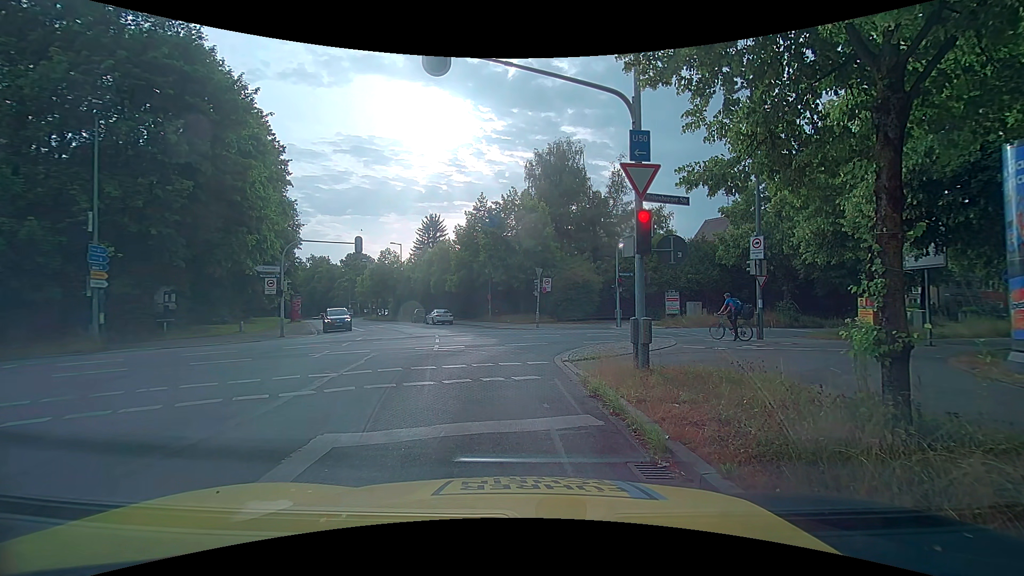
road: tertiary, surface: asphalt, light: Day
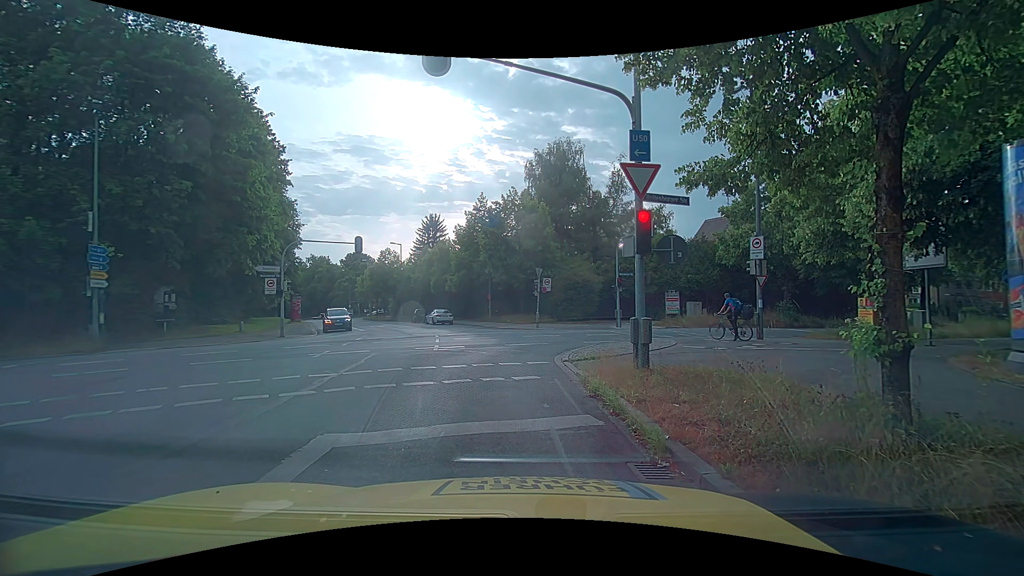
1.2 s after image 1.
(0.0, 0.0) m; 0°
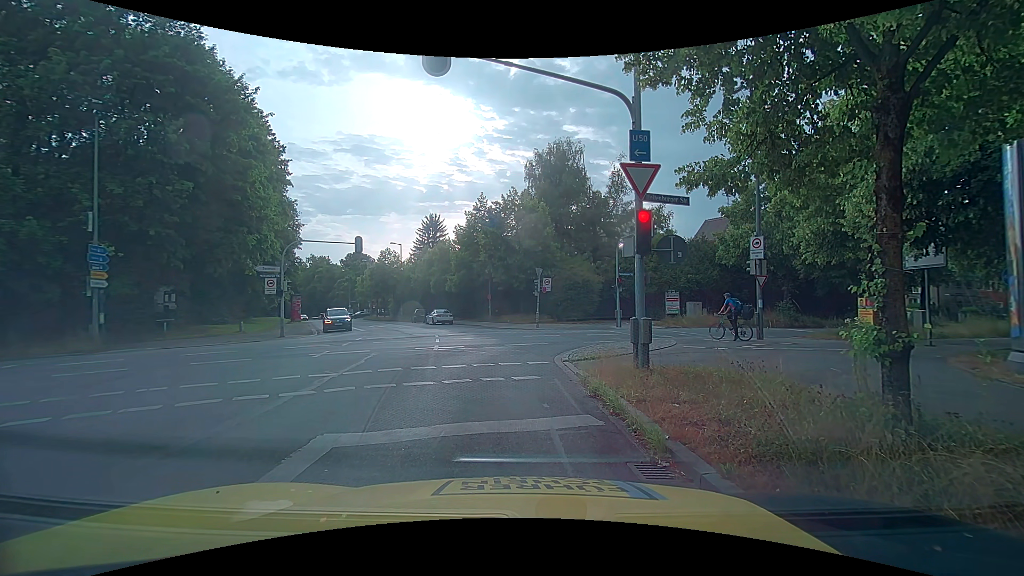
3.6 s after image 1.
(0.0, 0.0) m; 0°
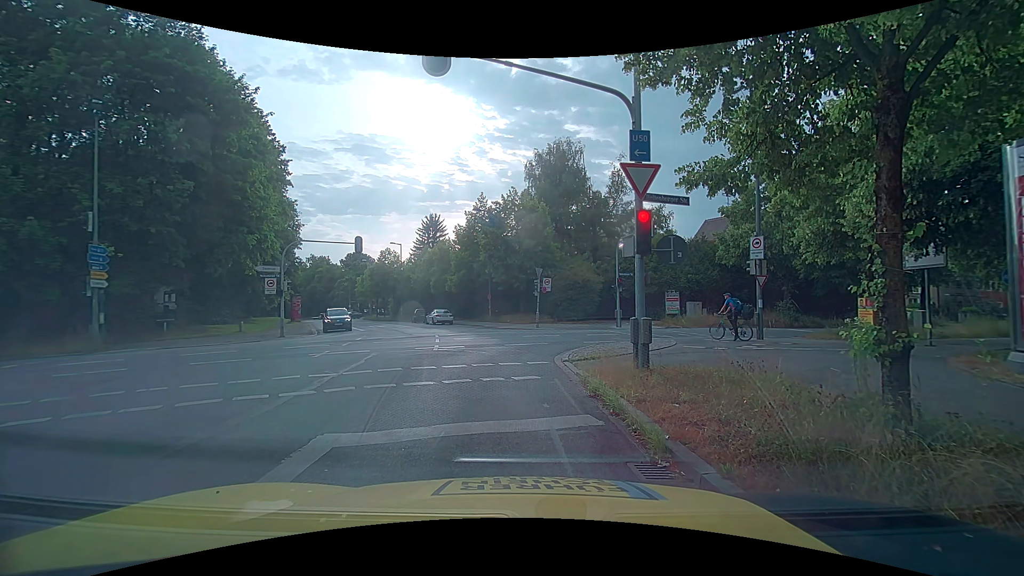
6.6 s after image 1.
(0.0, 0.0) m; 0°
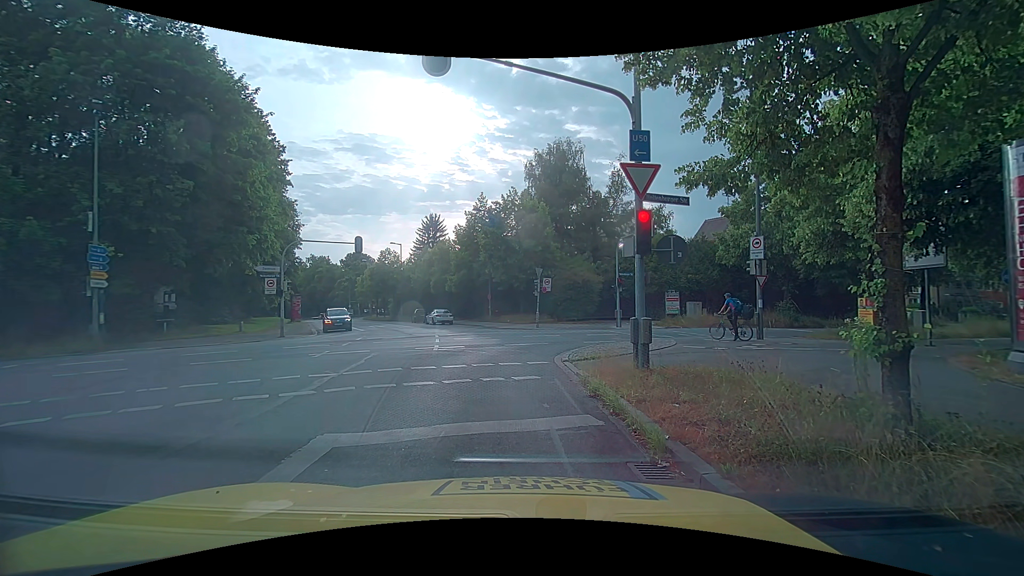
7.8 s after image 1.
(0.0, 0.0) m; 0°
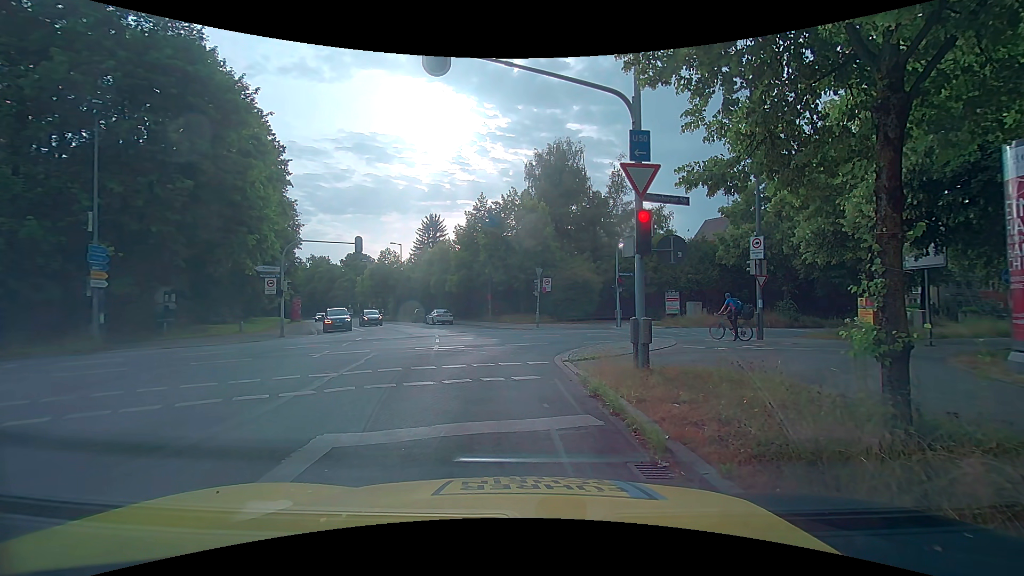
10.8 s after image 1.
(0.0, 0.0) m; 0°
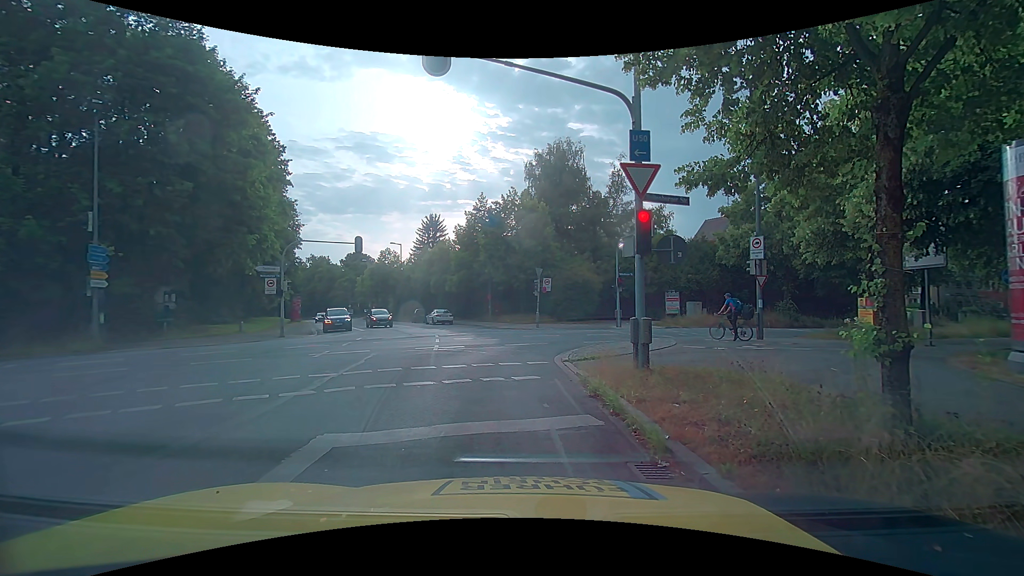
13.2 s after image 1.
(0.0, 0.0) m; 0°
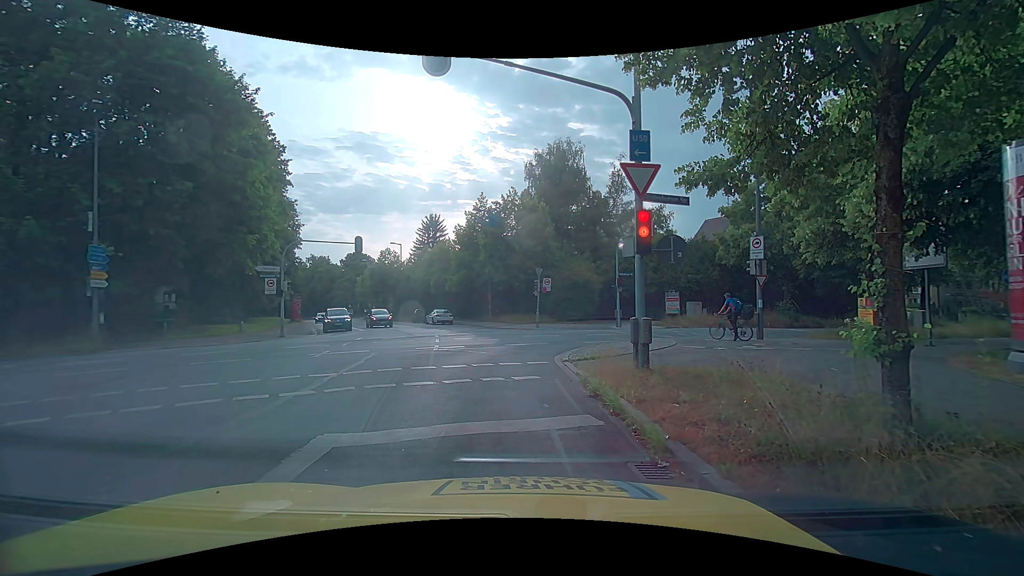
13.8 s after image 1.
(0.0, 0.0) m; 0°
